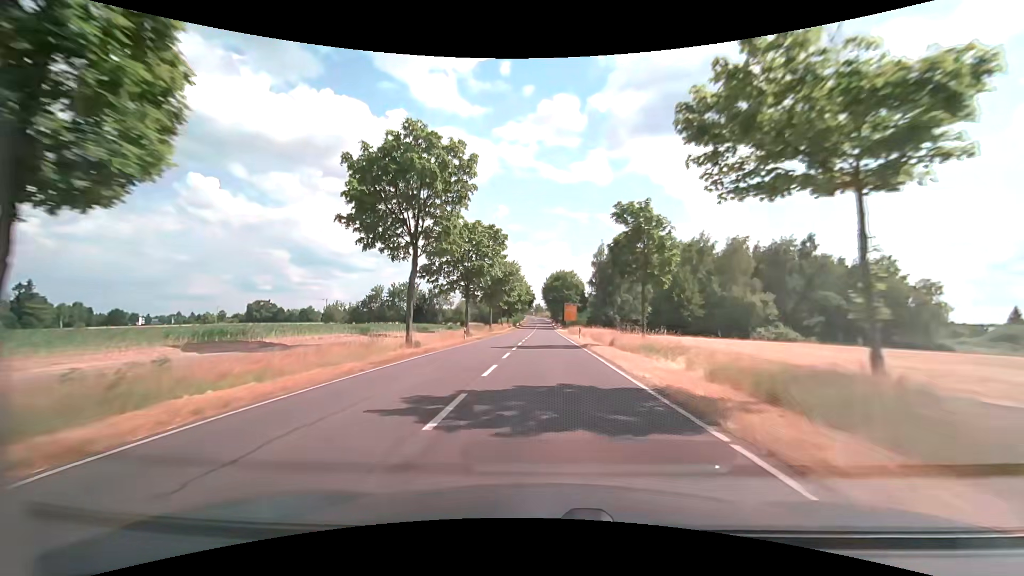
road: secondary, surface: asphalt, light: Day
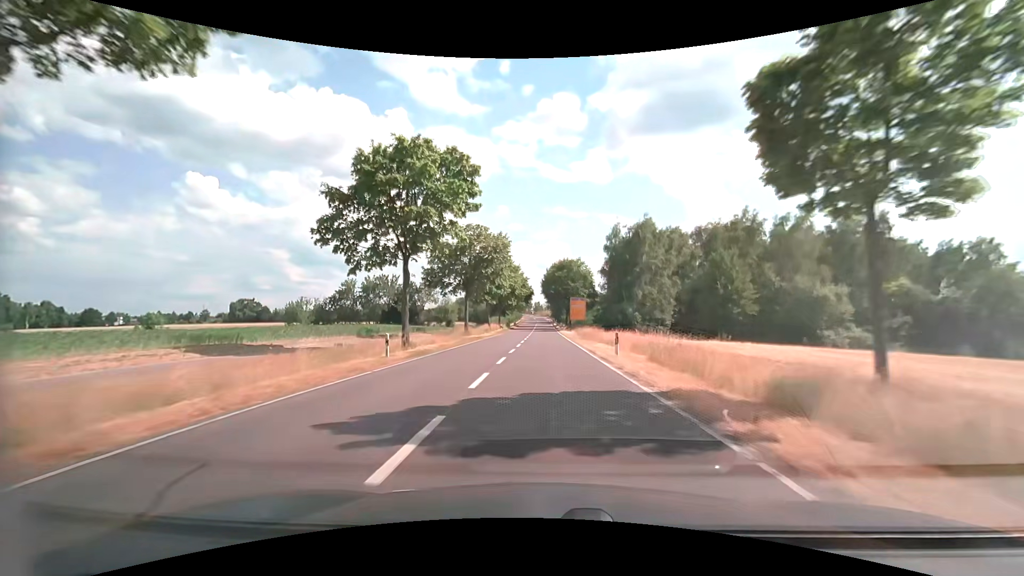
(0.0, +20.2) m; 0°
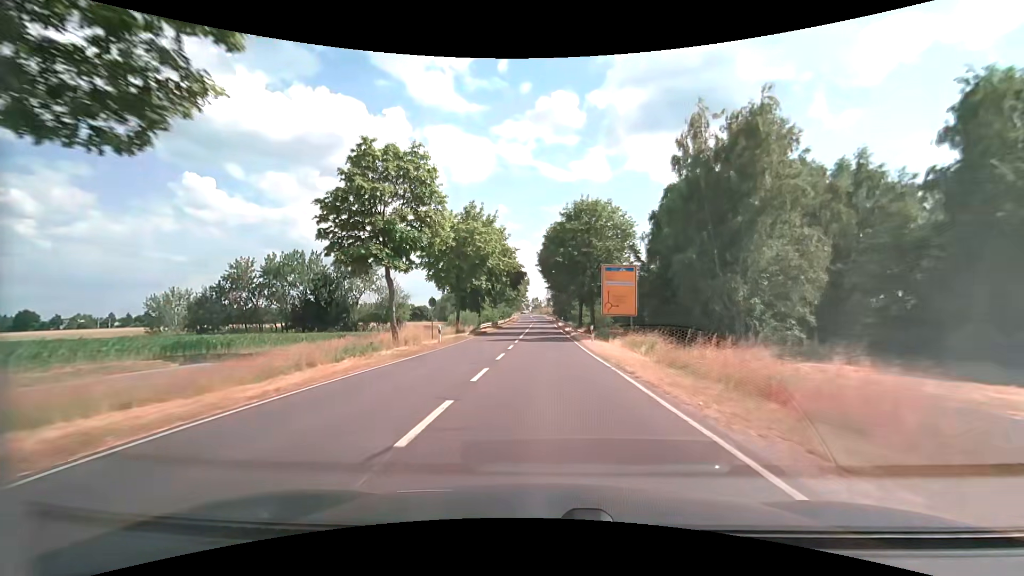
(+0.1, +41.1) m; 0°
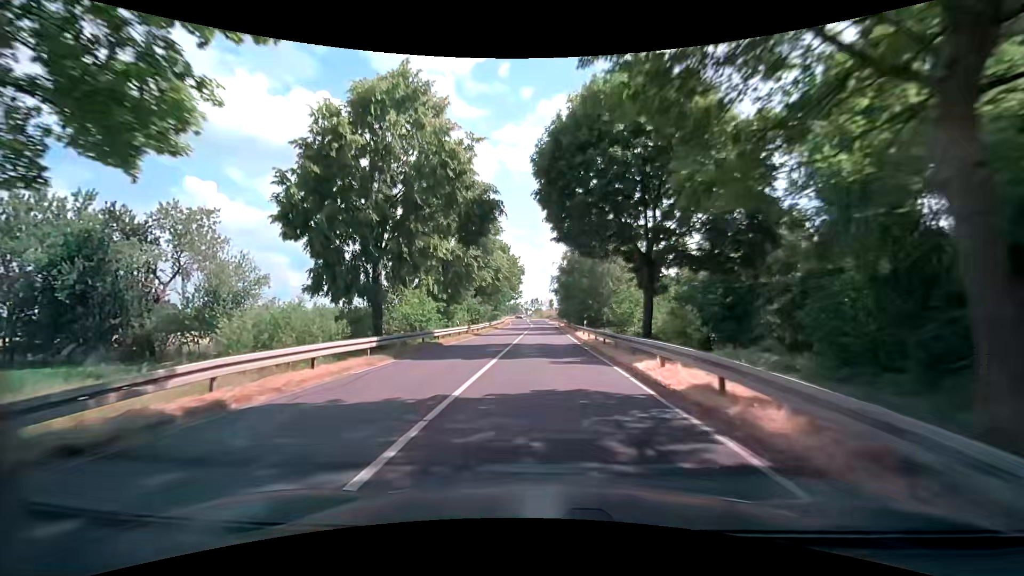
(-0.1, +39.8) m; 0°
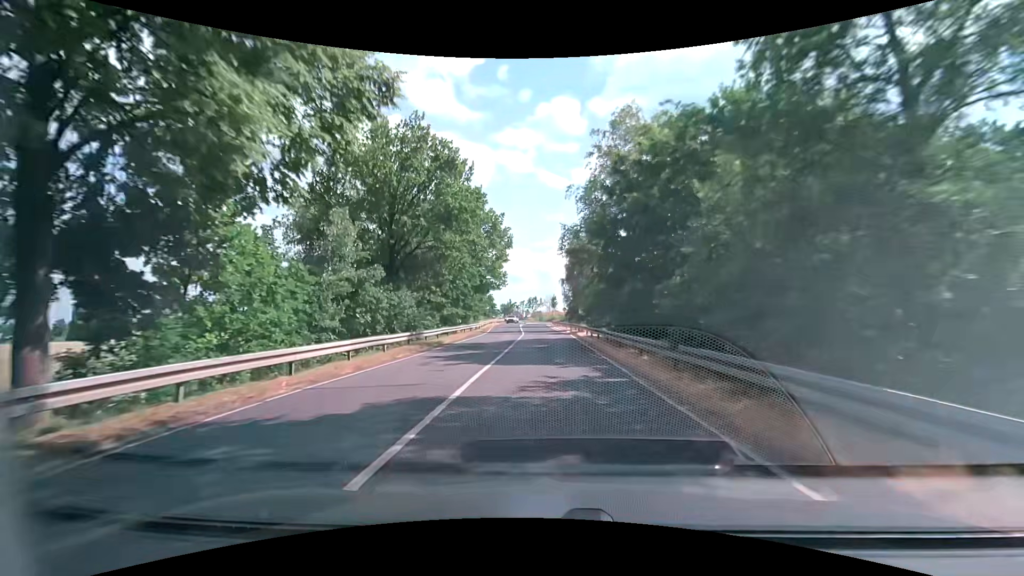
(-0.2, +36.3) m; 0°
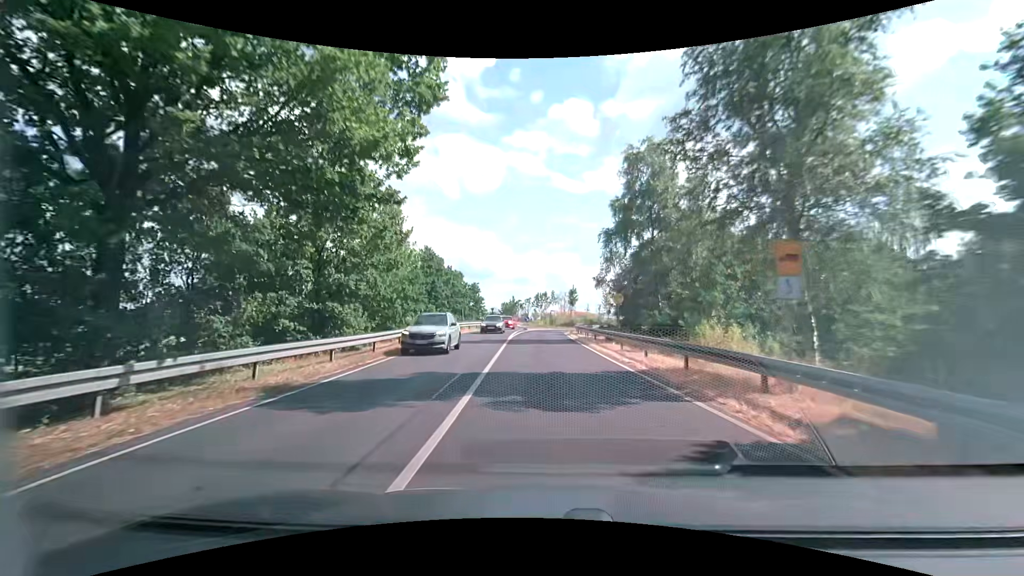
(-0.4, +38.6) m; -1°
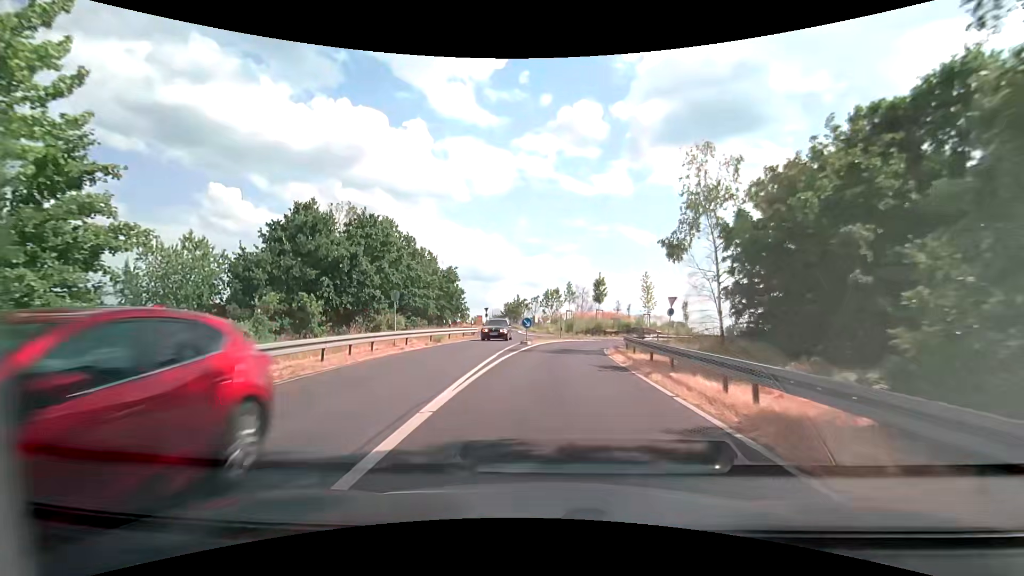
(-0.1, +24.1) m; -1°
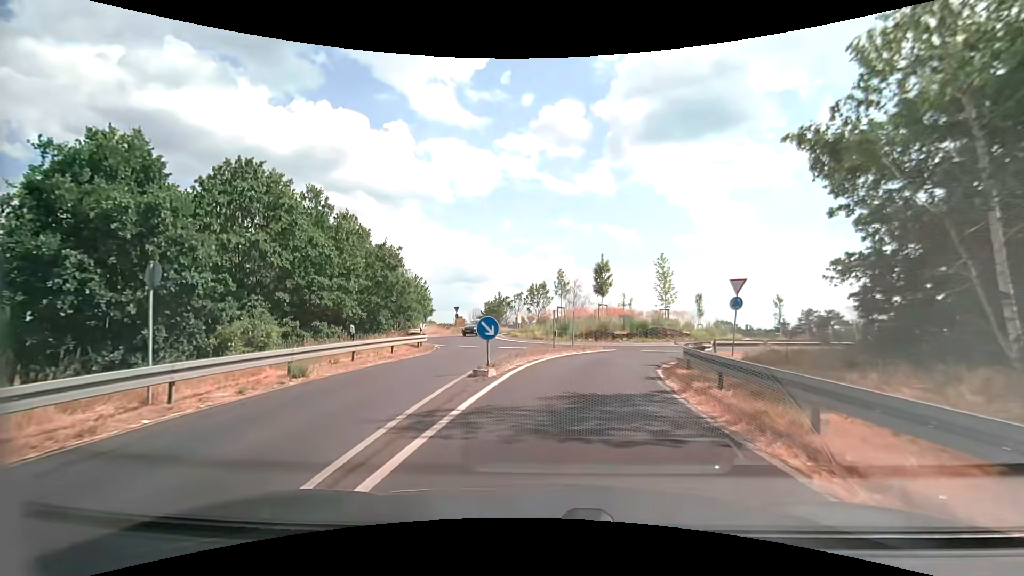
(+0.2, +13.7) m; +2°
